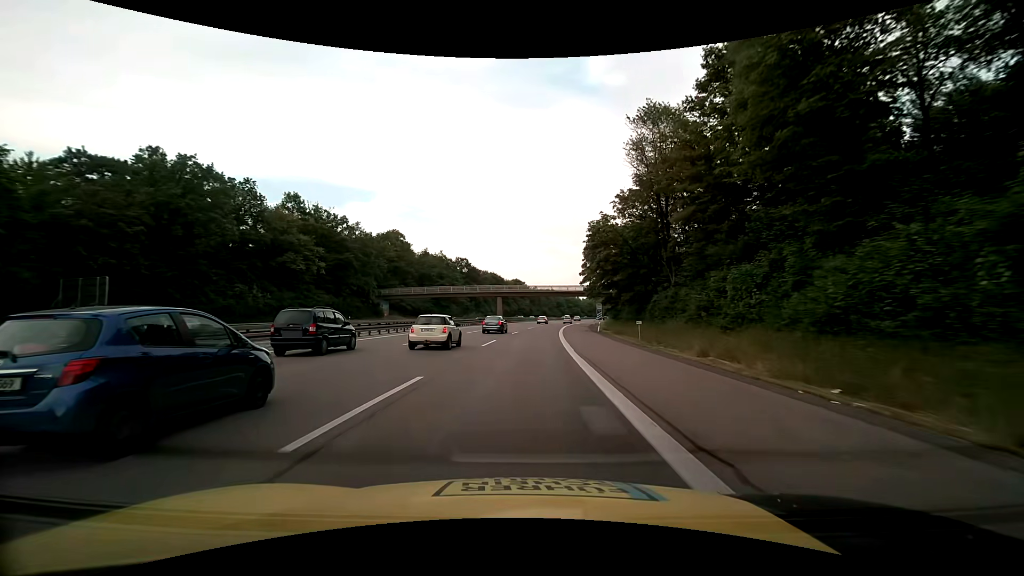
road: motorway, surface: asphalt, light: Day
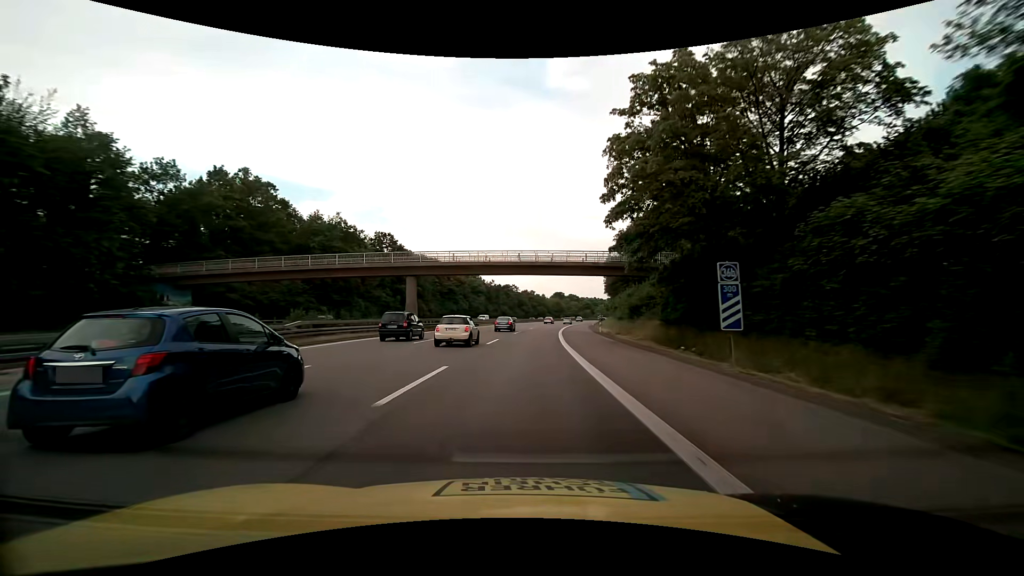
(+2.2, +51.3) m; +5°
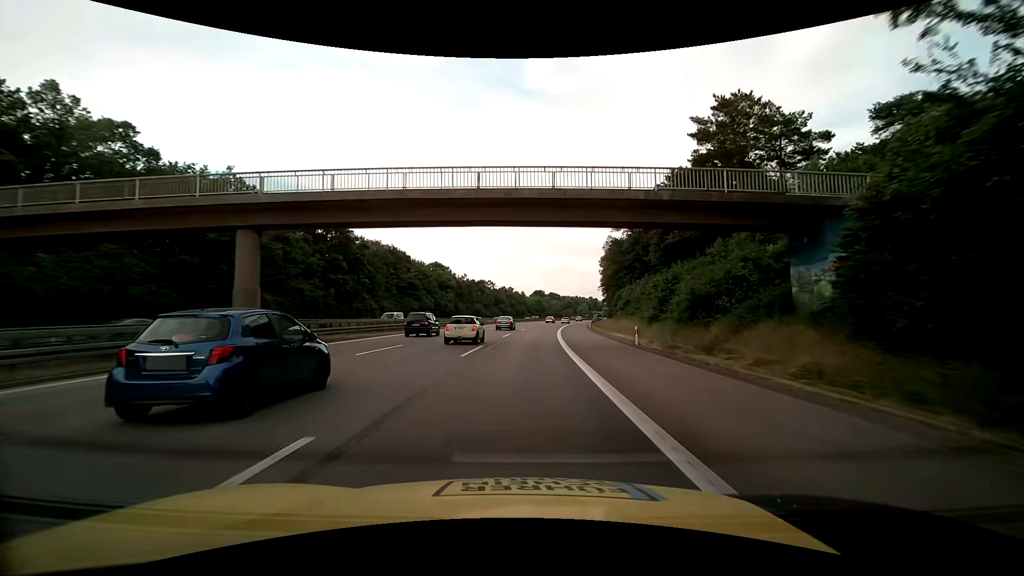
(+0.6, +25.7) m; +2°
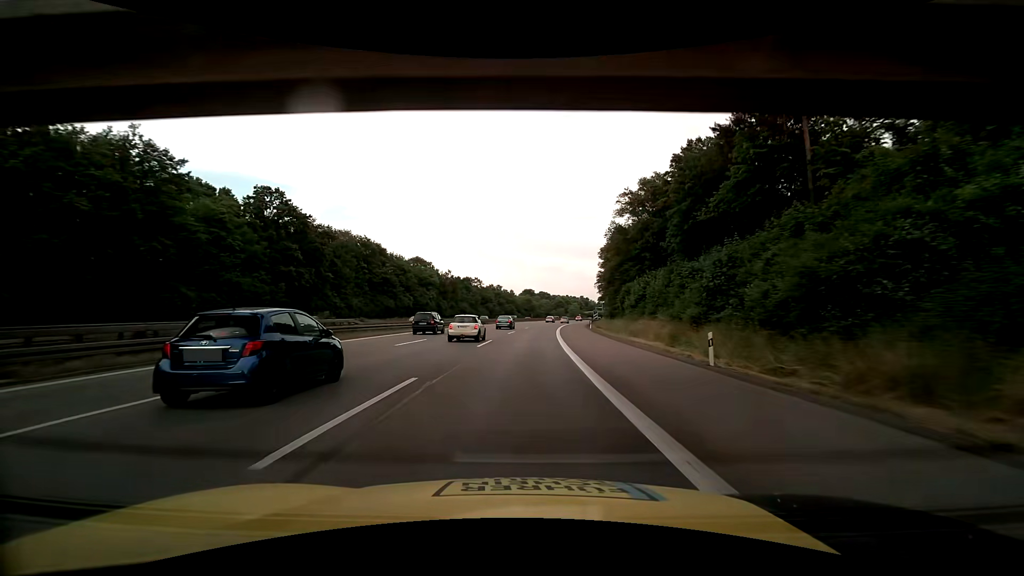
(+0.2, +12.8) m; +1°
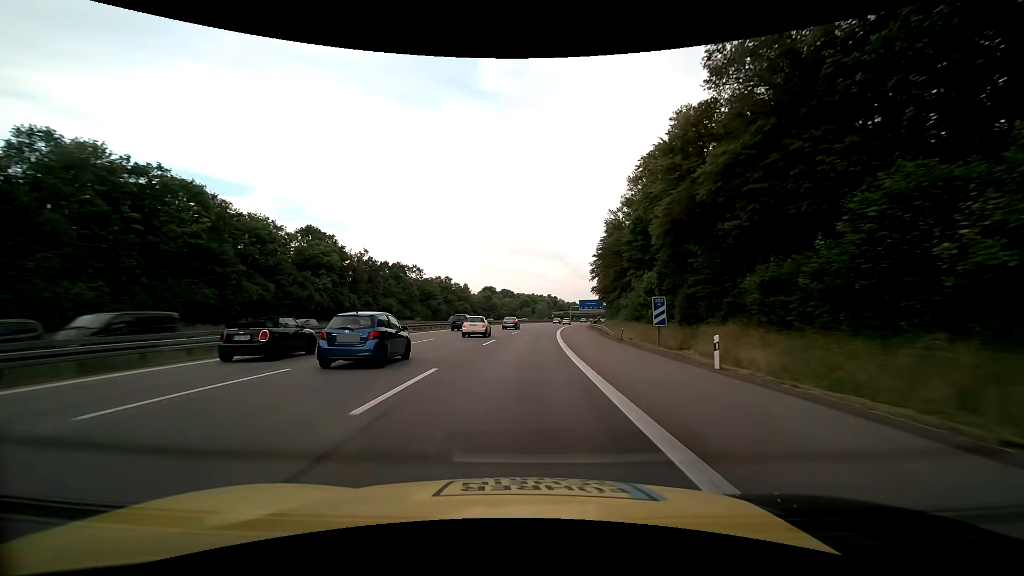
(+2.3, +51.3) m; +5°
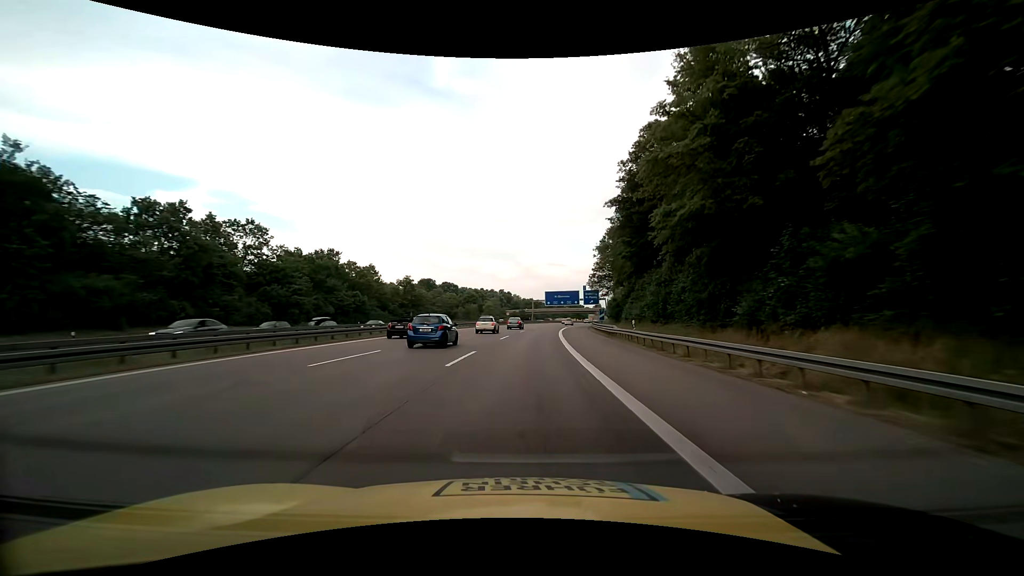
(+2.8, +64.2) m; +5°
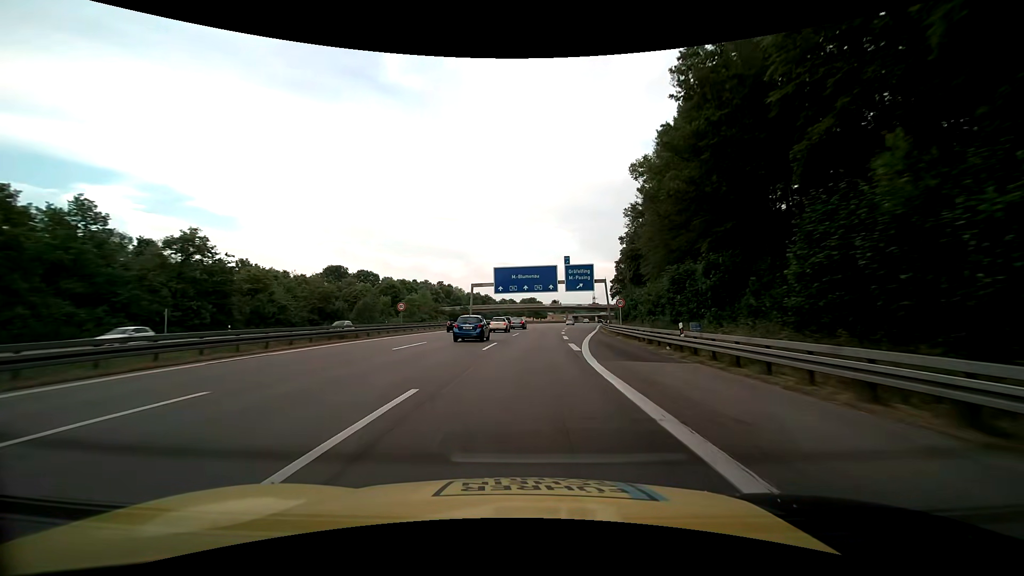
(+2.9, +64.3) m; +6°
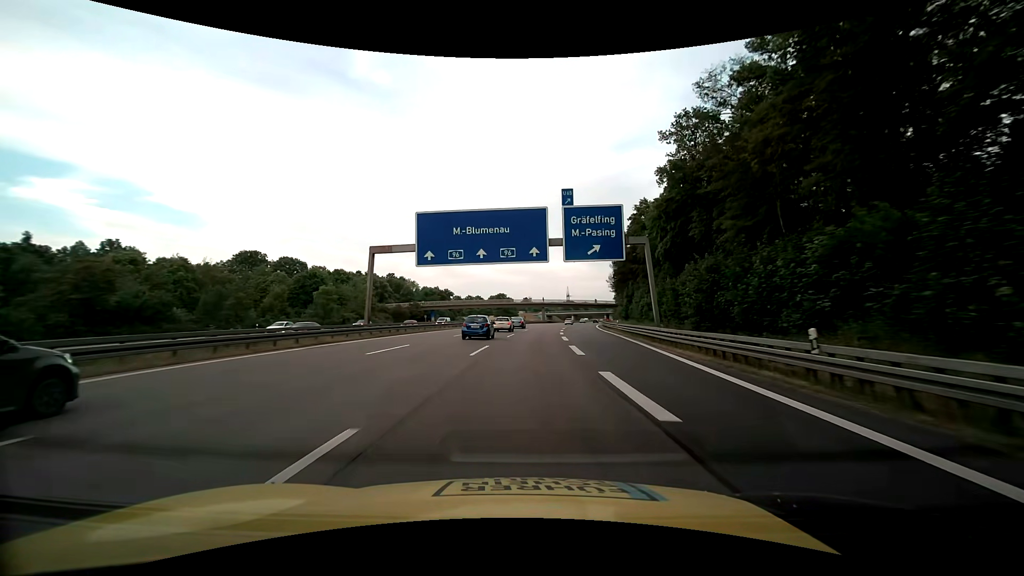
(+1.0, +38.8) m; +3°
(0, +10) (0, +20) (+1, +30) (+1, +40) (+2, +50) (+3, +60) (+4, +70) (+5, +80) (+6, +90) (+7, +100) m
